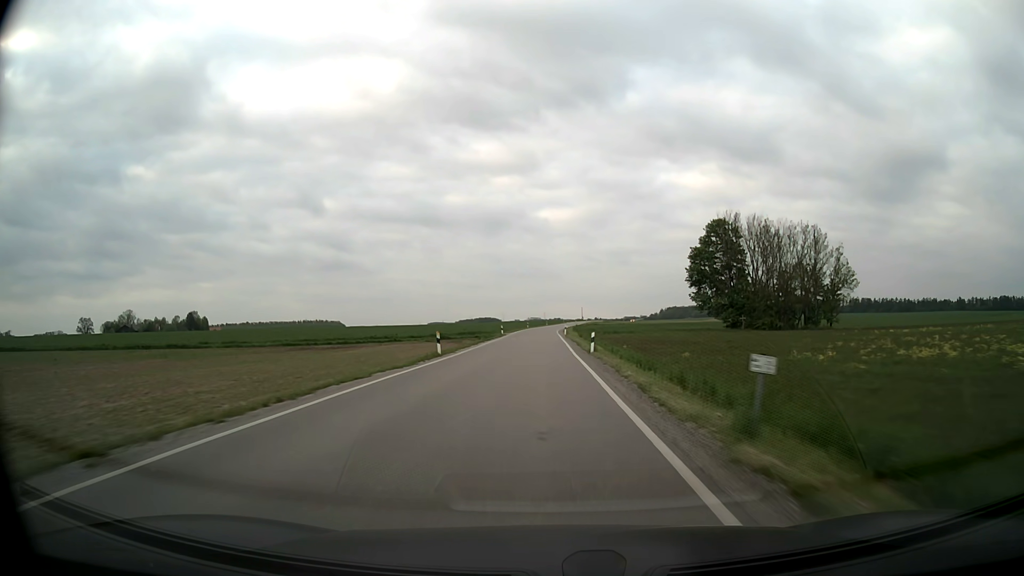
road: secondary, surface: asphalt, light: Day
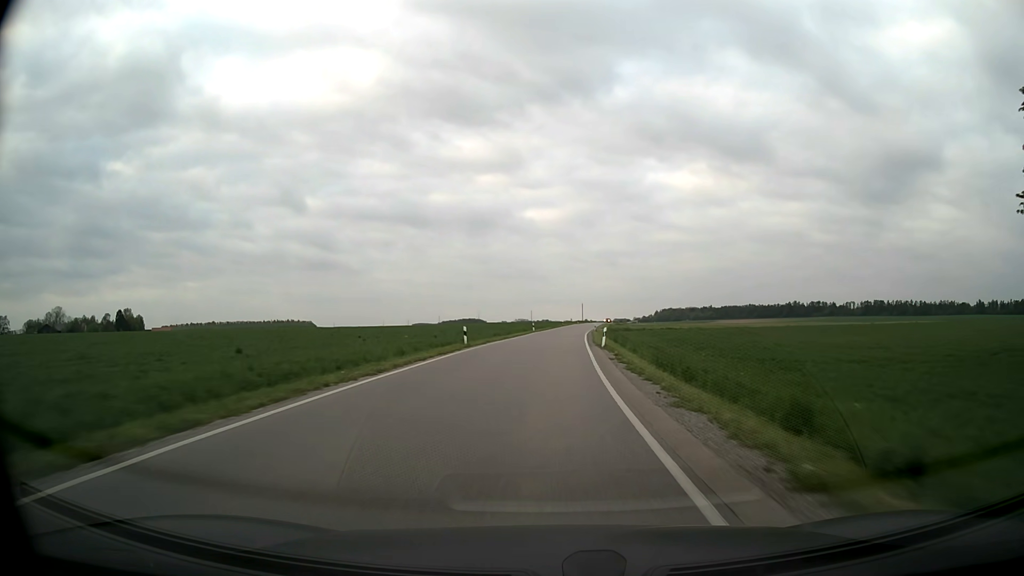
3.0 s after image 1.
(-0.1, +84.3) m; +1°
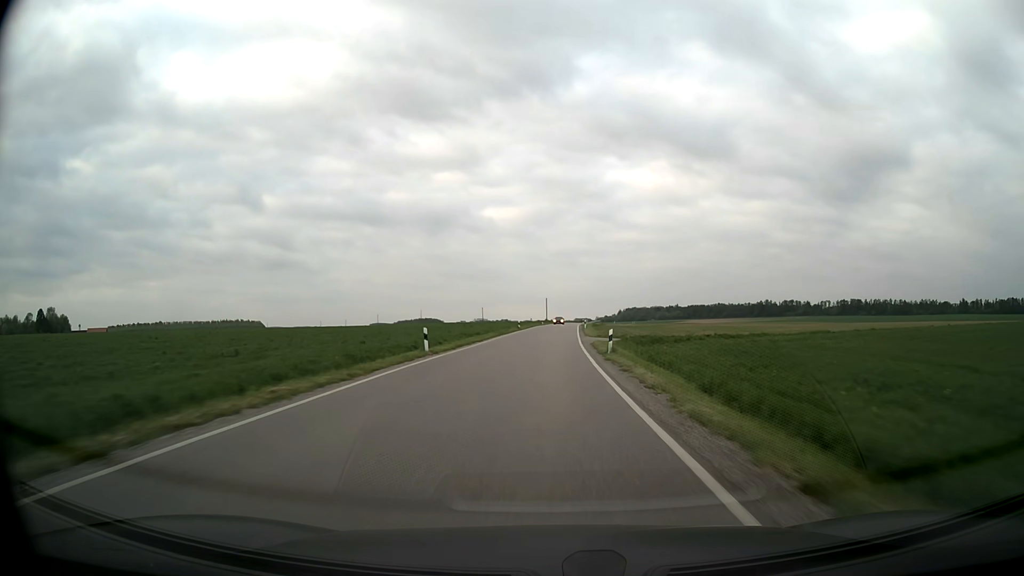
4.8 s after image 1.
(+1.5, +50.5) m; +3°
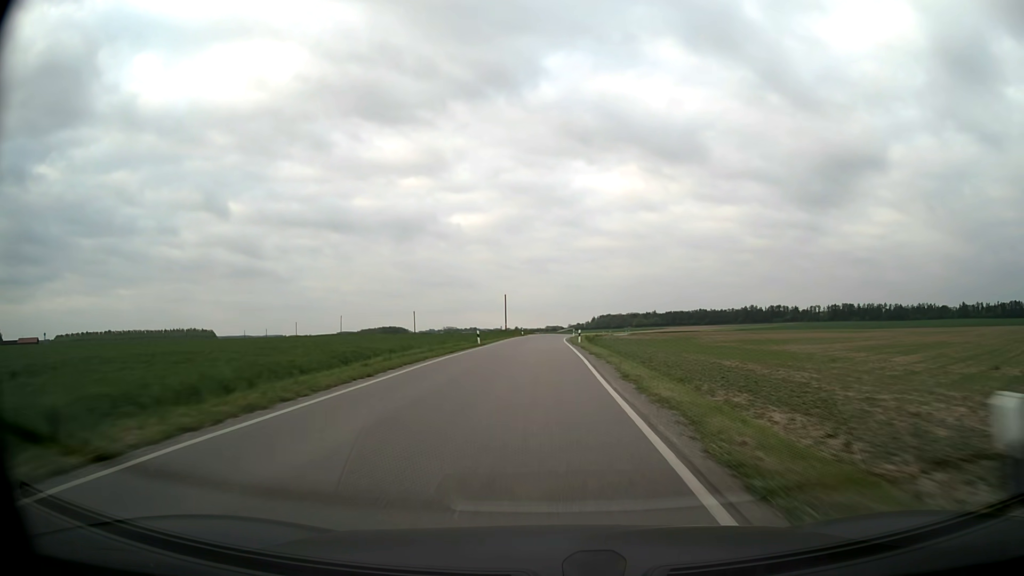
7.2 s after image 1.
(+2.0, +67.2) m; +3°
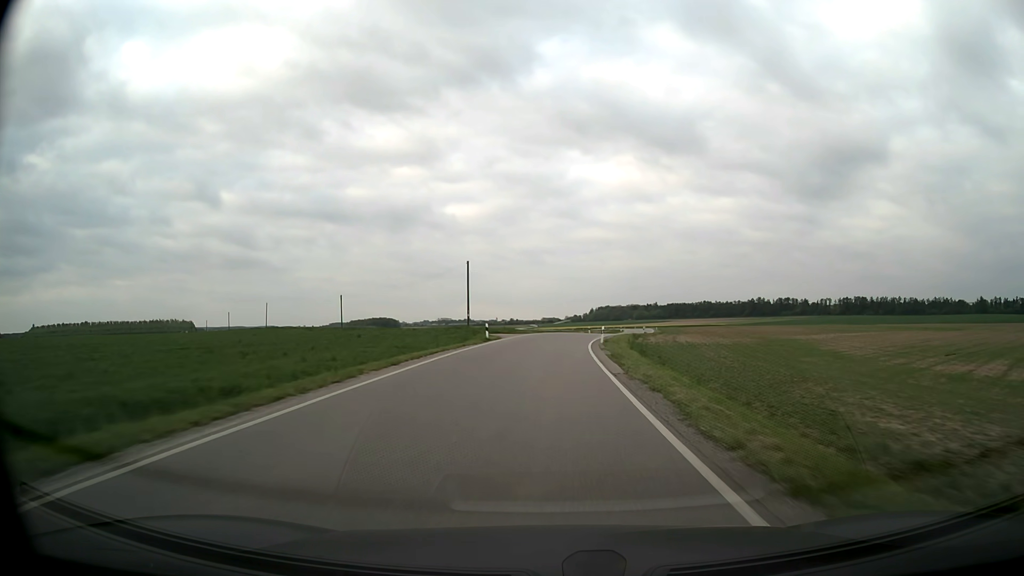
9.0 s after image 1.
(+0.1, +49.8) m; 0°
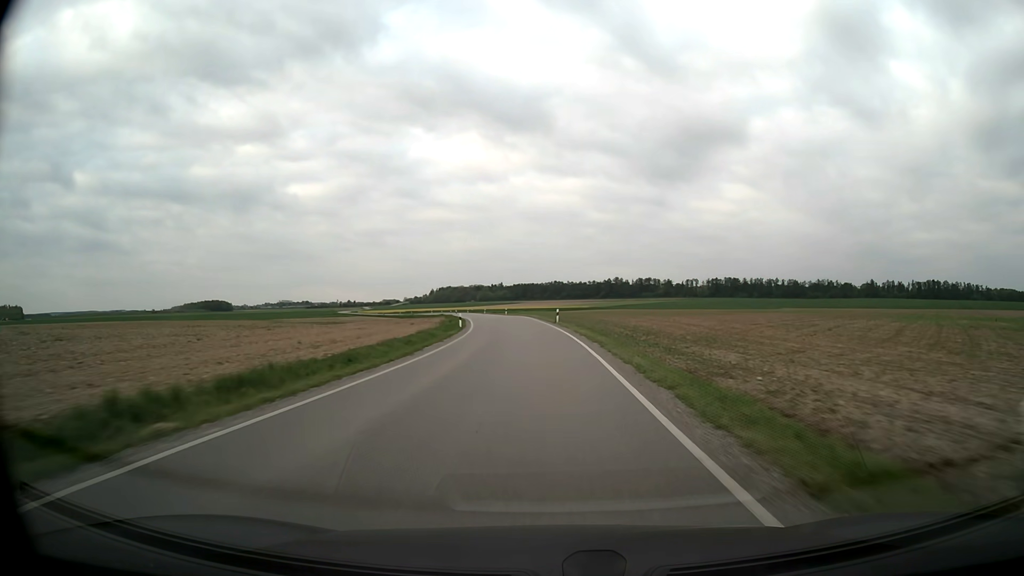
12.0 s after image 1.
(+8.6, +80.4) m; +13°
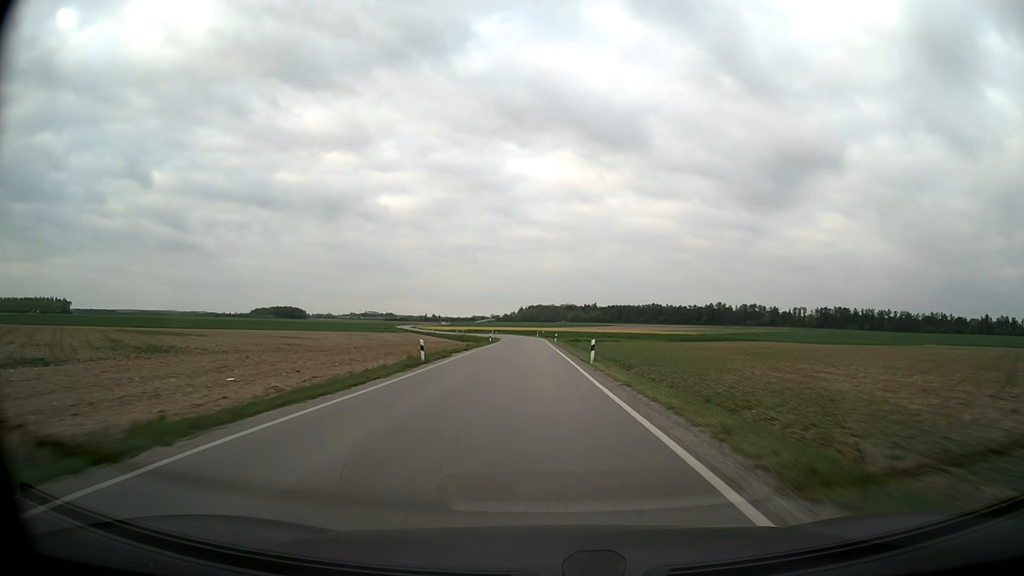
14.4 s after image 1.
(-3.4, +65.9) m; -8°
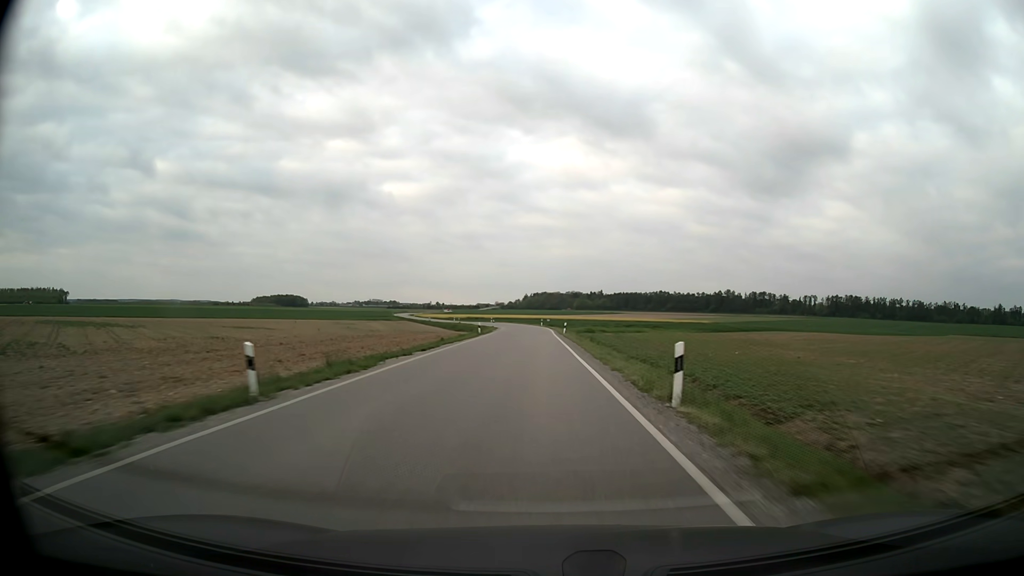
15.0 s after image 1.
(-0.1, +16.6) m; -1°
(0, +10) (0, +20) (0, +30) (0, +40) (-1, +50) (-1, +60) (-1, +70) (-2, +80) (-3, +90) (-4, +100) m
